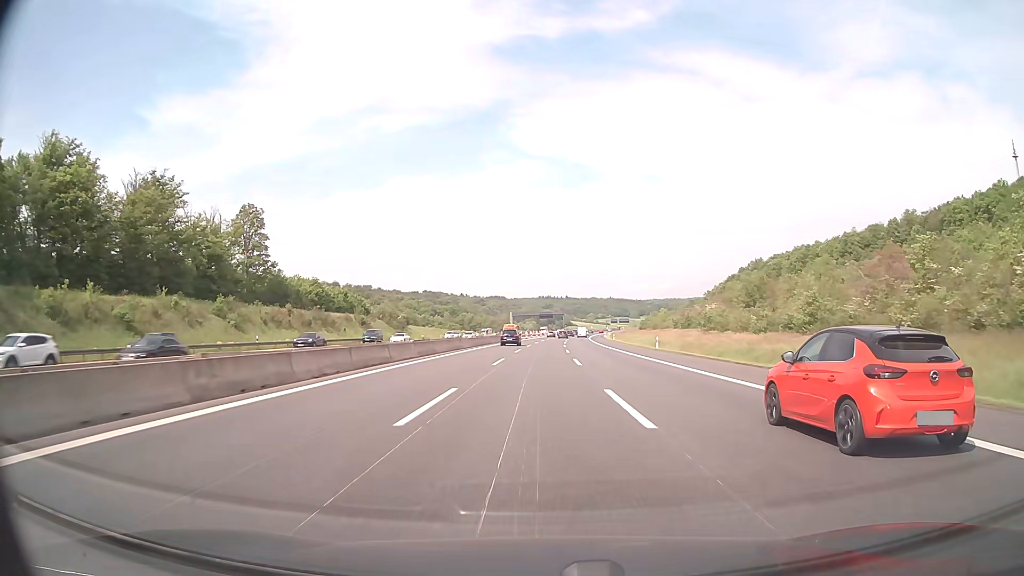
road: motorway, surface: asphalt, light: Day
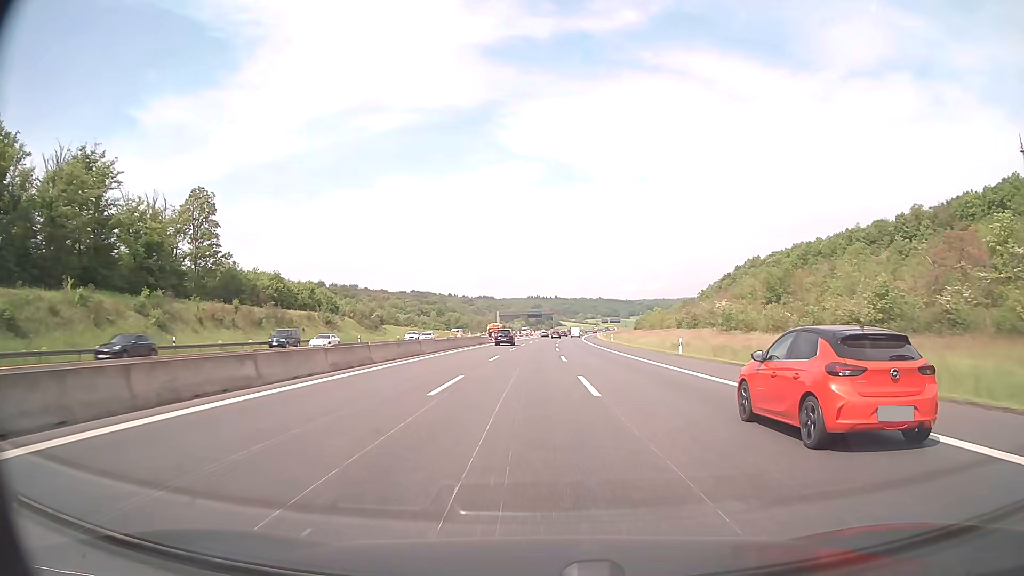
(+0.1, +13.5) m; +1°
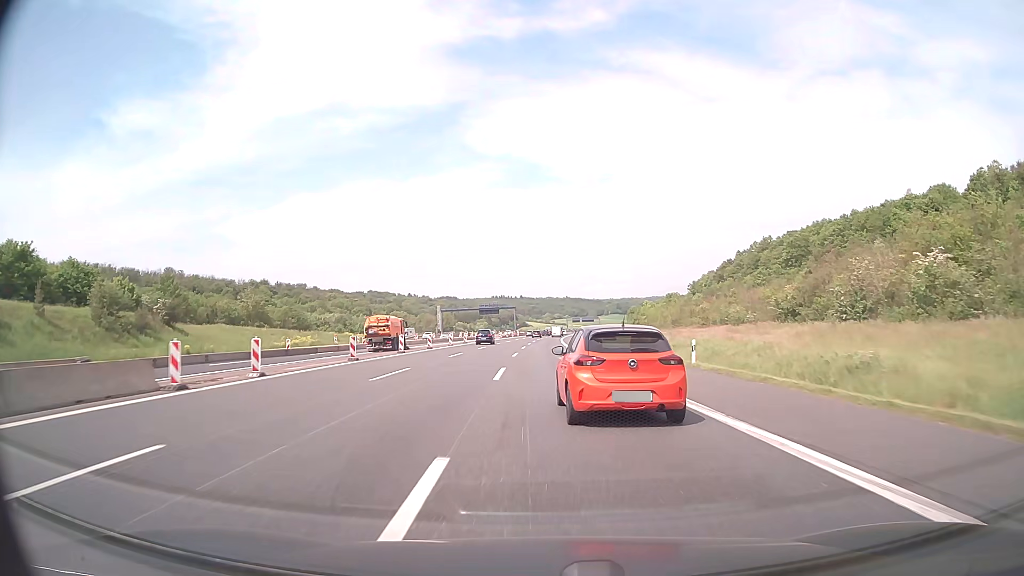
(+2.2, +67.1) m; +3°
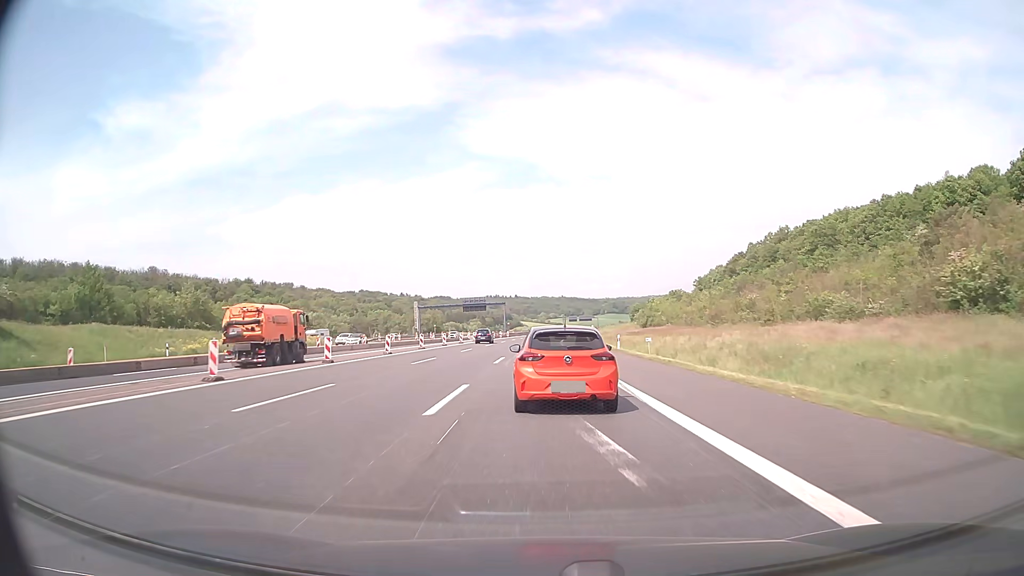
(+0.1, +26.2) m; 0°
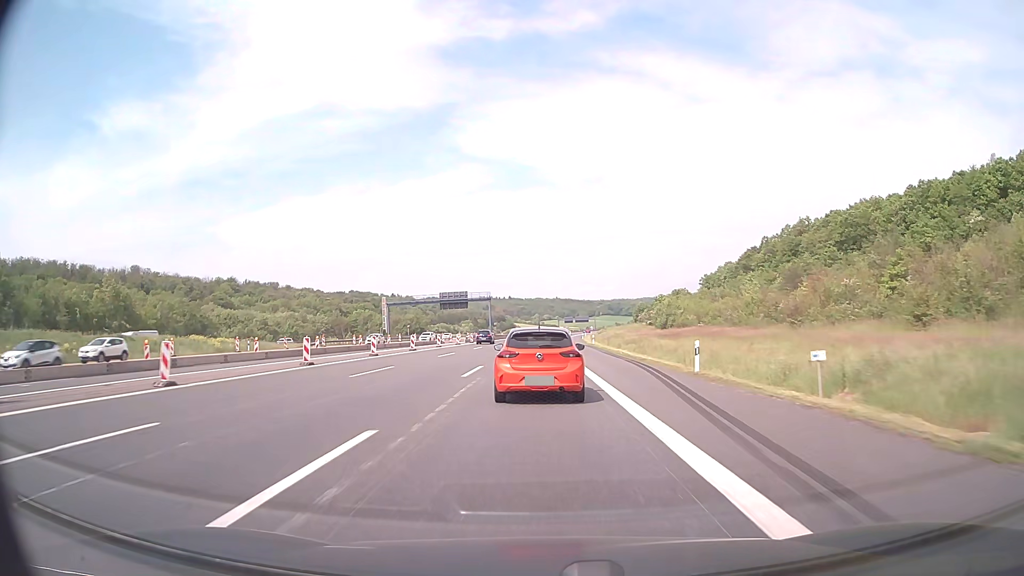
(+0.1, +26.2) m; 0°
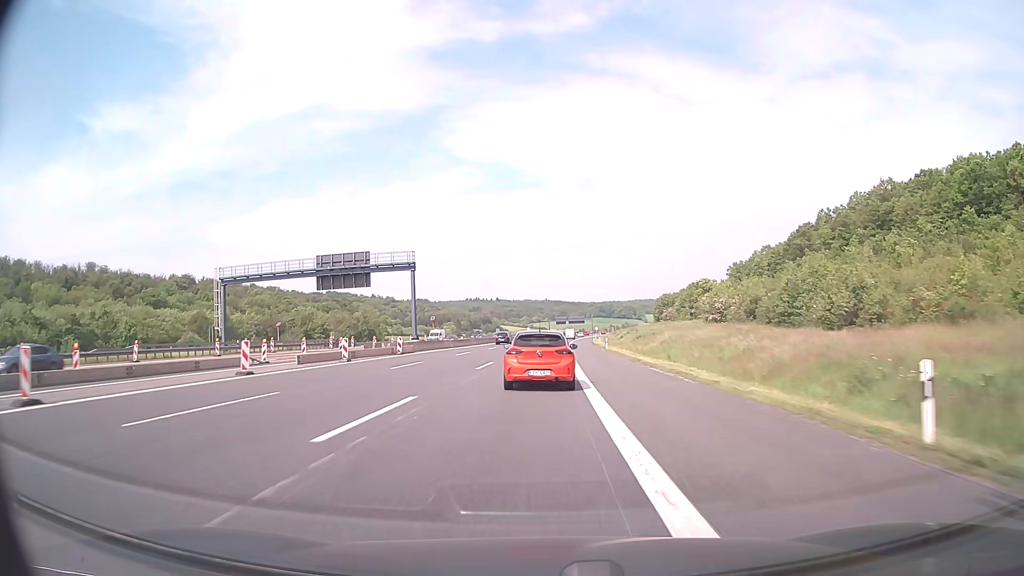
(+0.6, +66.2) m; +1°
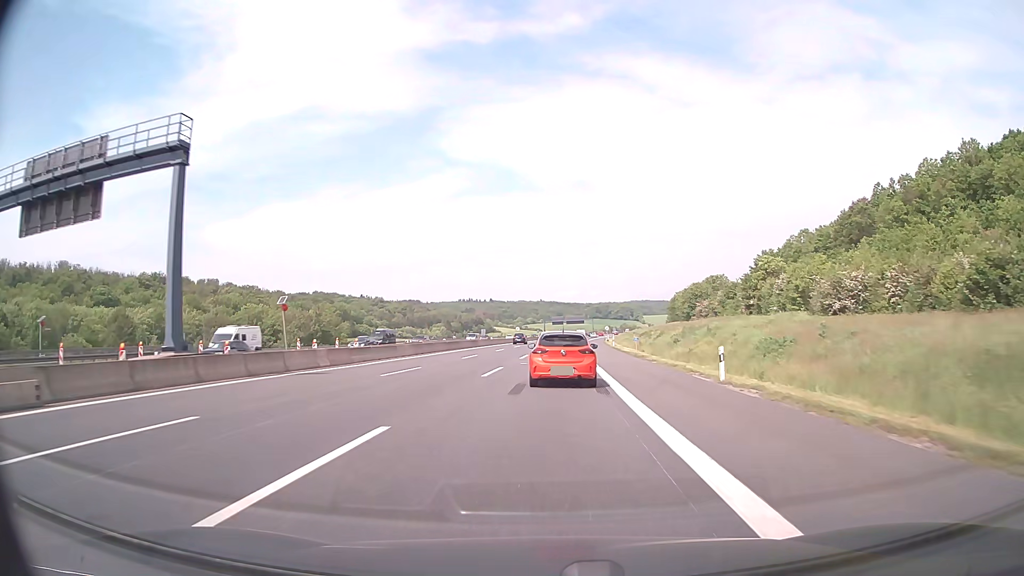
(+0.1, +40.8) m; 0°
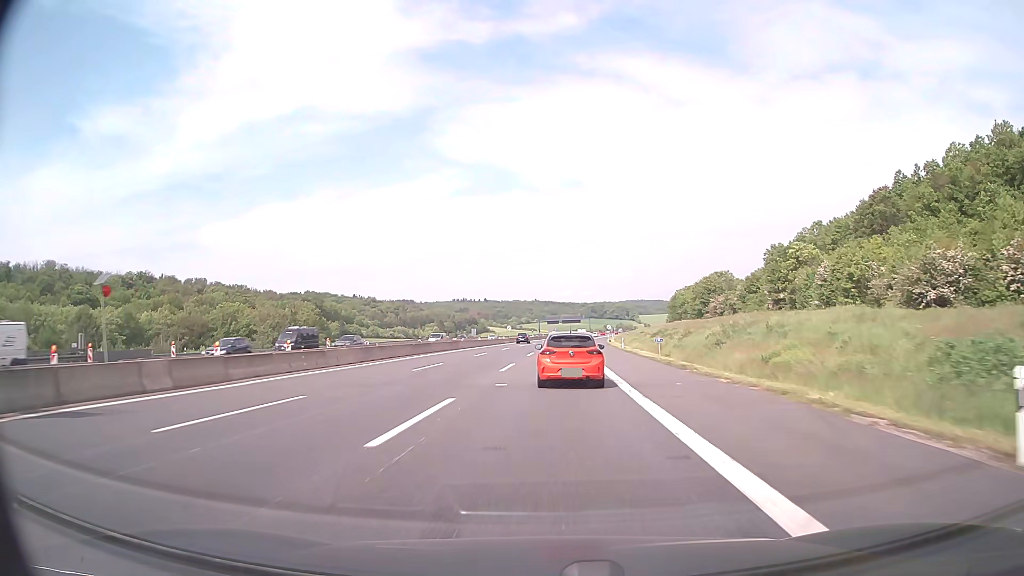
(0.0, +14.0) m; 0°
(0, +10) (0, +20) (0, +30) (+1, +40) (+1, +50) (+1, +60) (+1, +70) (+1, +80) (+1, +90) (+1, +100) m
